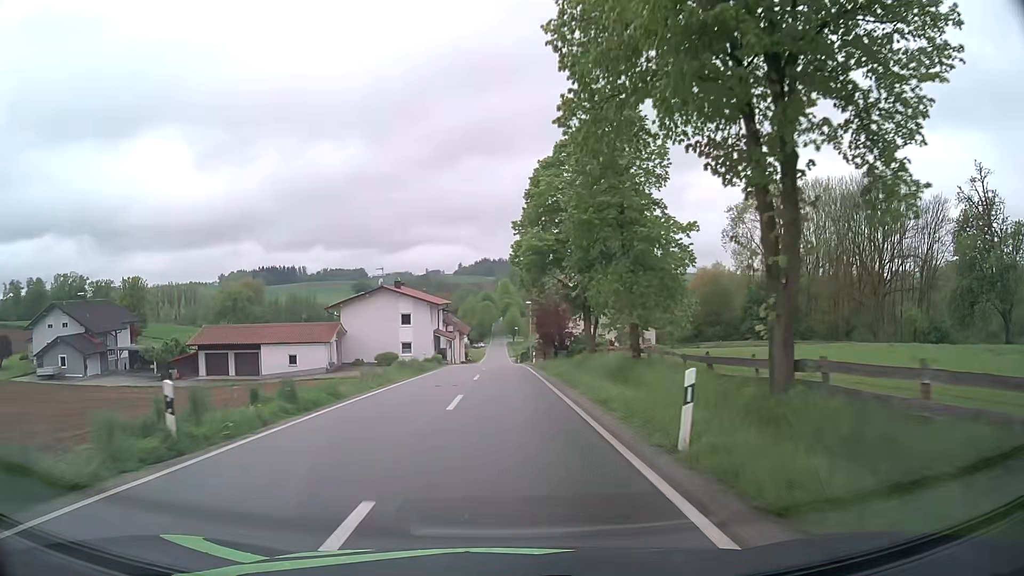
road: tertiary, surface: asphalt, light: Day
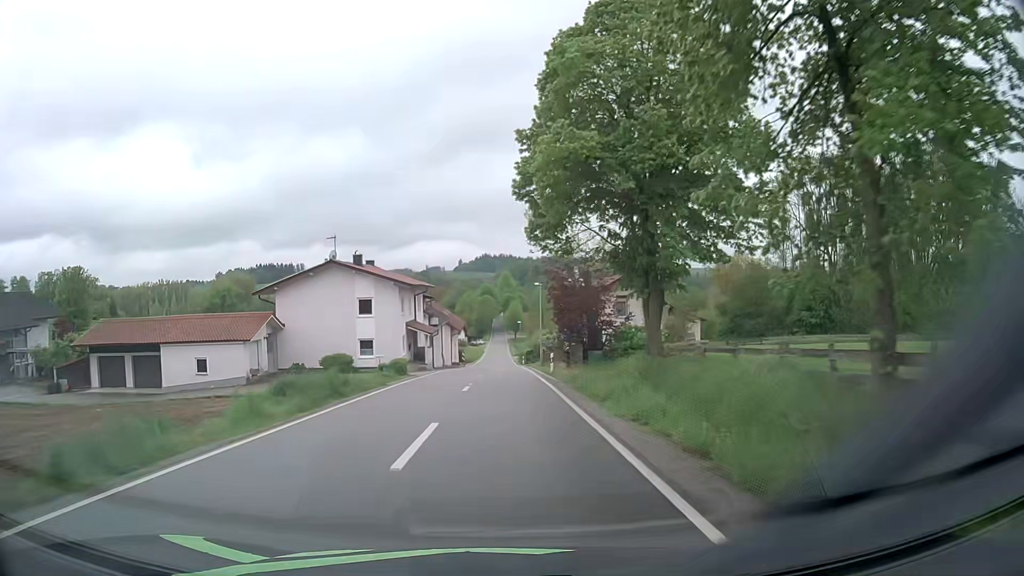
(-0.1, +18.4) m; 0°
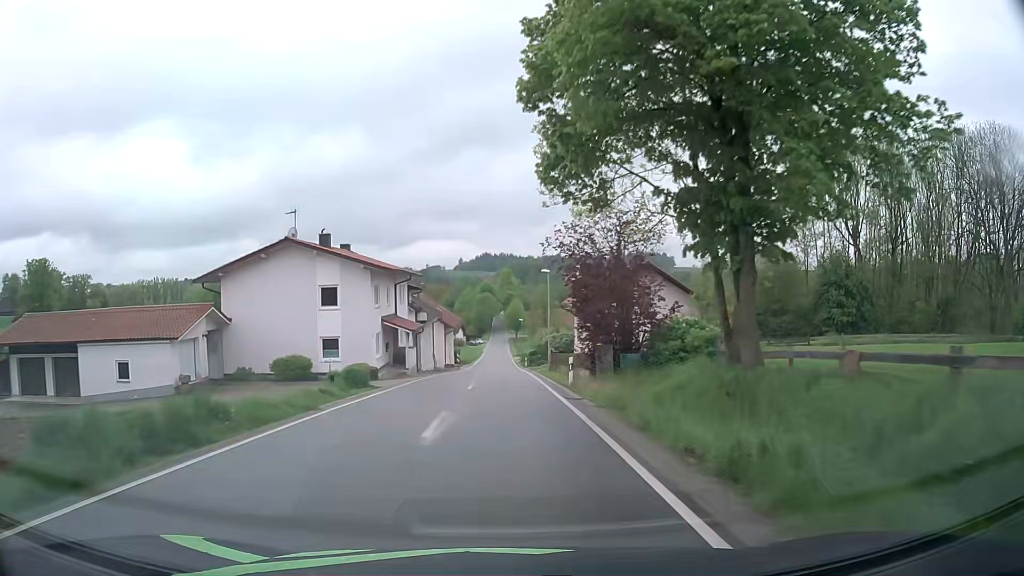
(0.0, +9.2) m; 0°
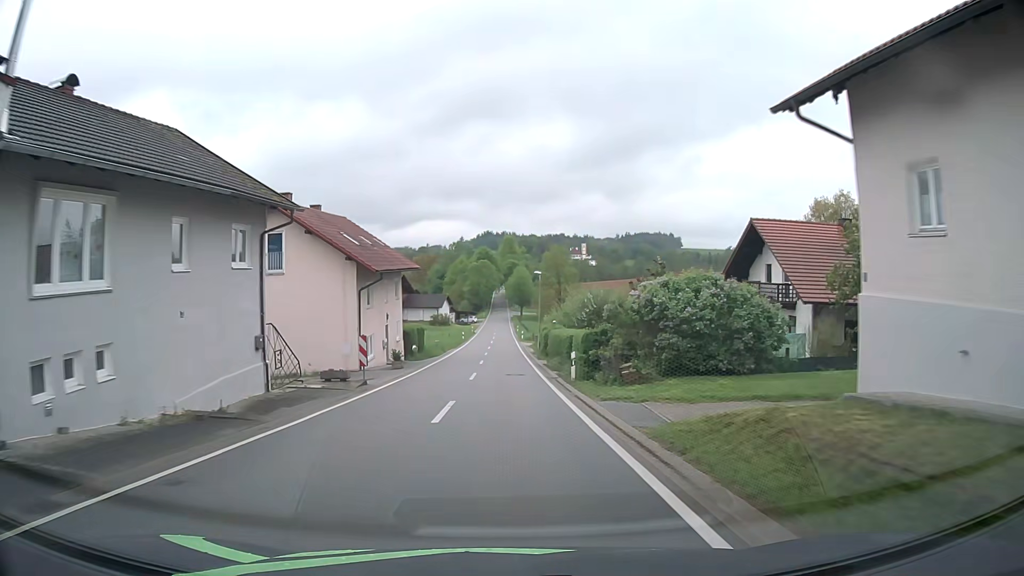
(0.0, +46.1) m; 0°
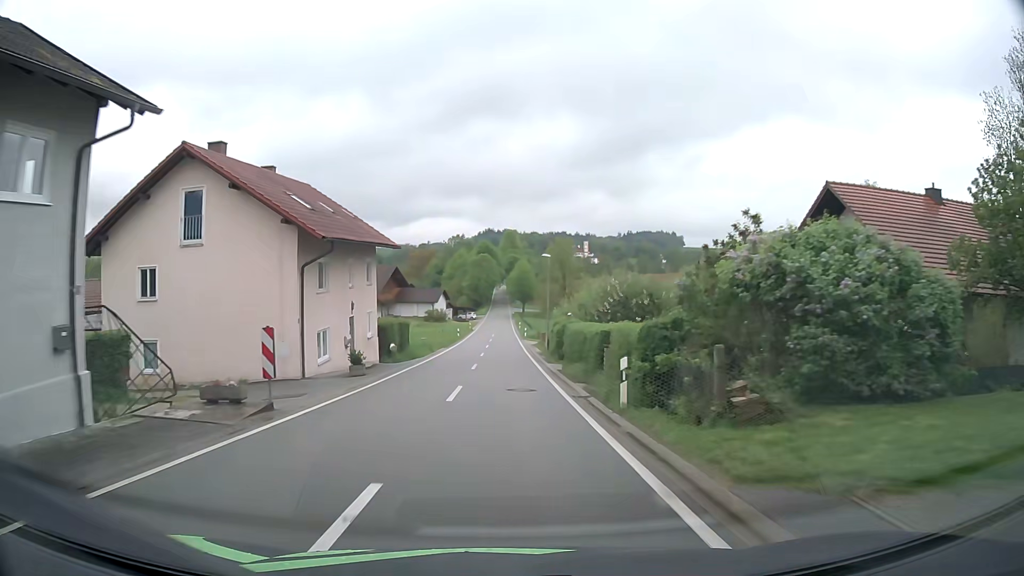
(0.0, +9.2) m; 0°
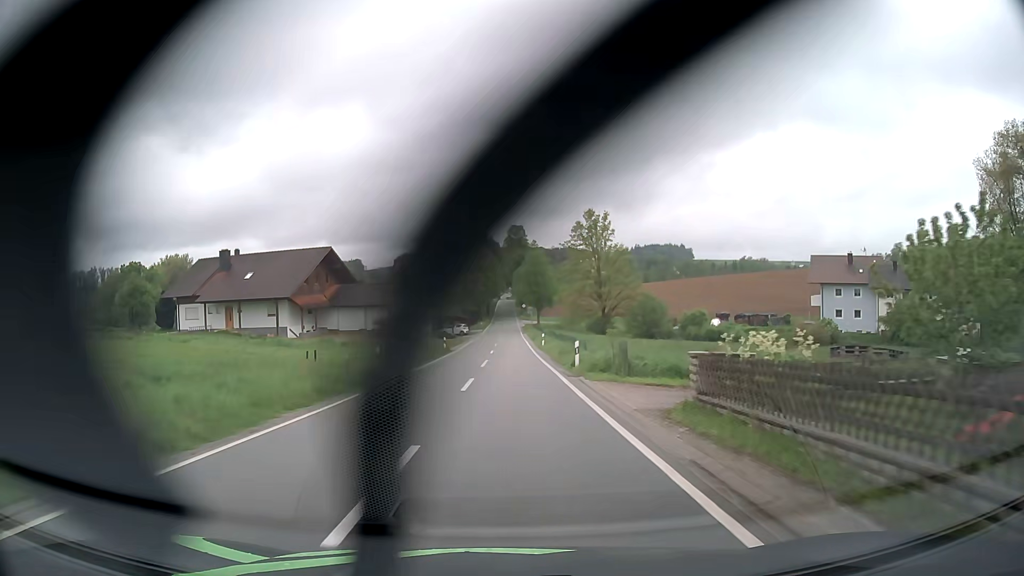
(0.0, +45.4) m; 0°
